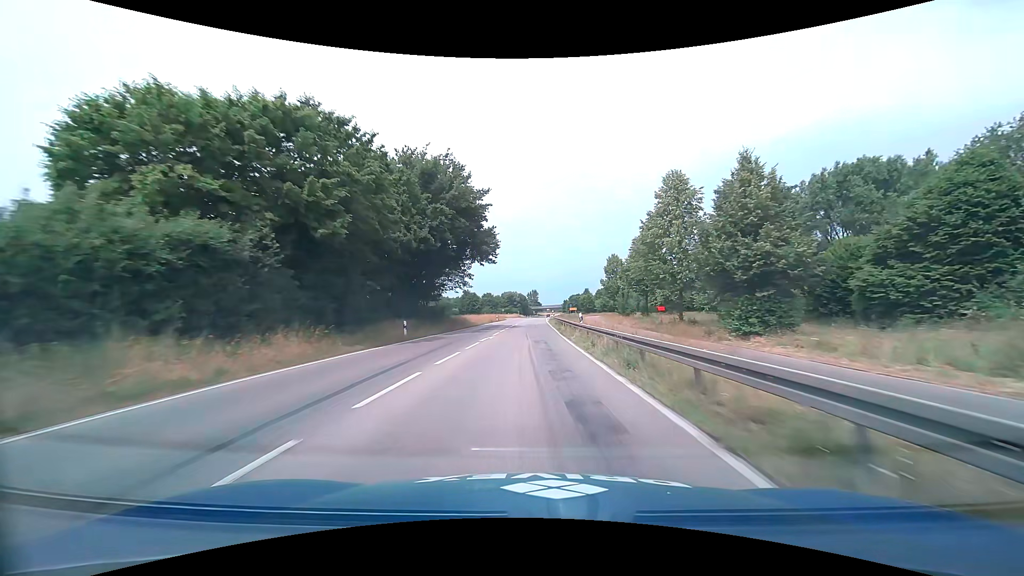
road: primary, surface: asphalt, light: Day
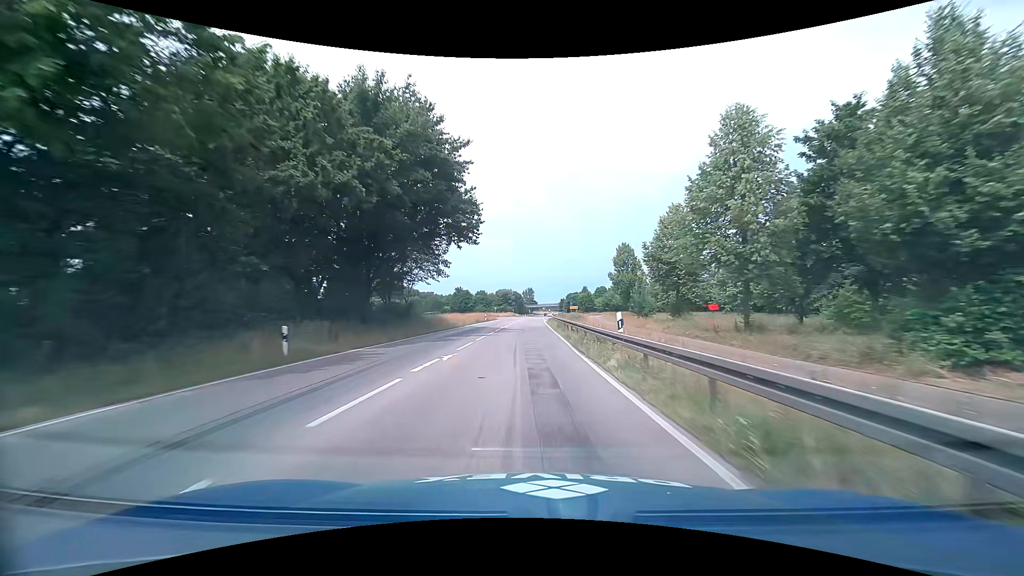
(0.0, +13.3) m; +1°
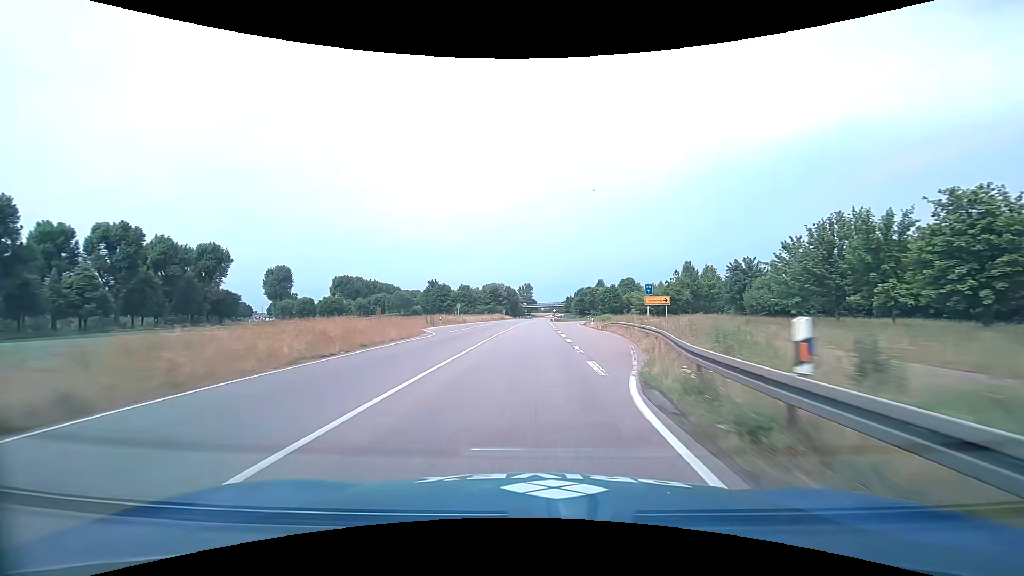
(+0.2, +65.9) m; 0°
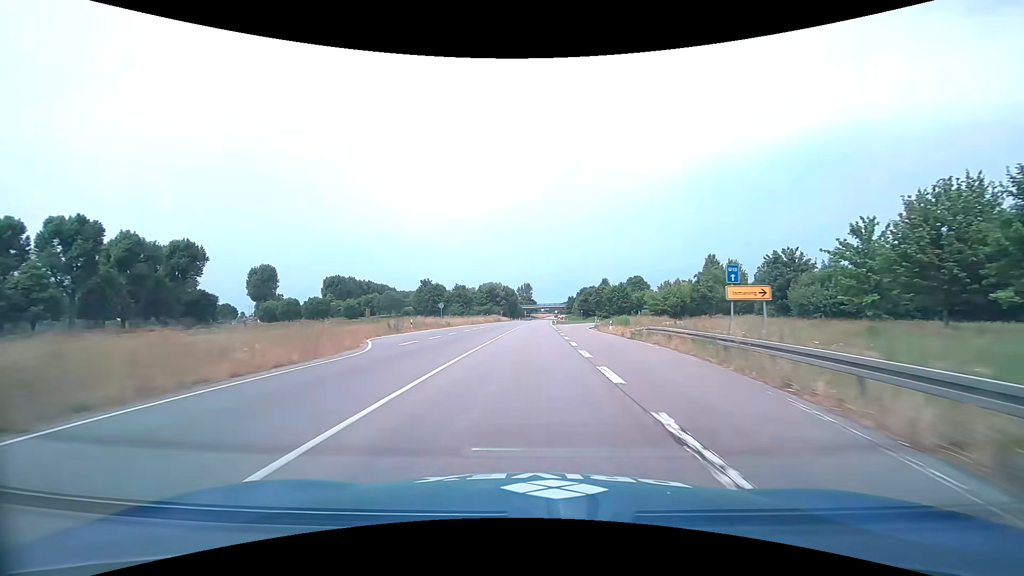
(0.0, +13.1) m; 0°
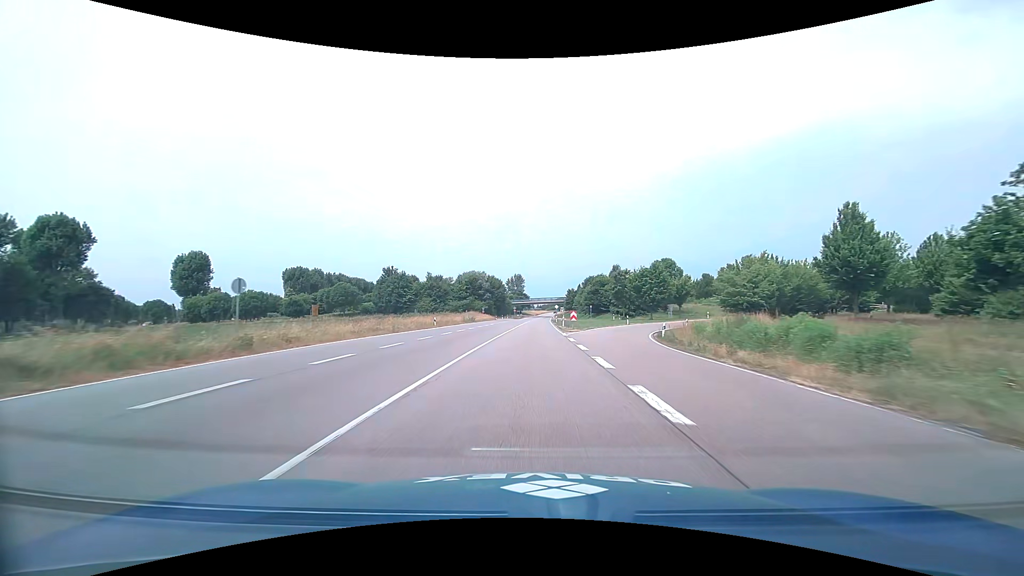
(+0.2, +39.4) m; +1°
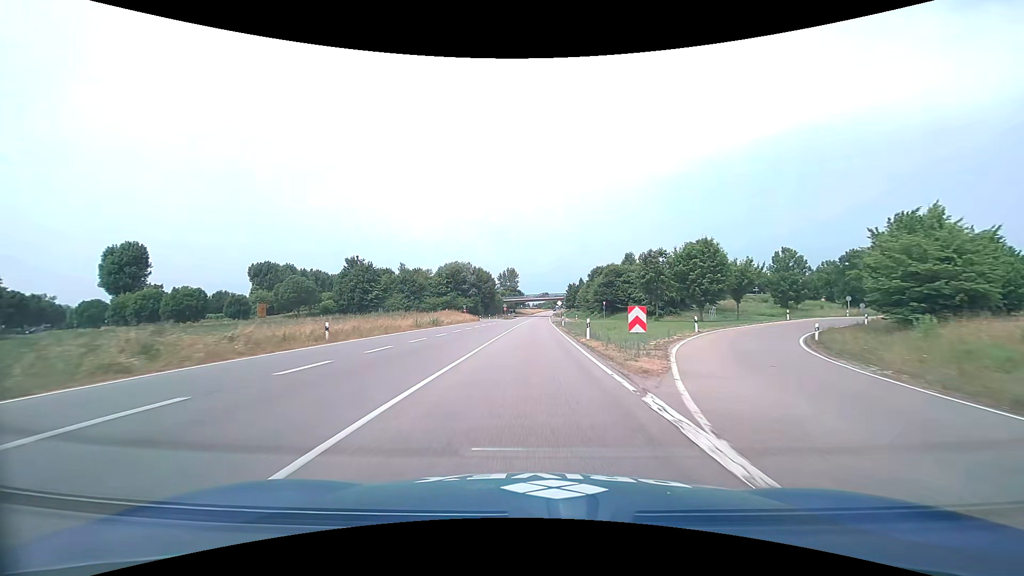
(+0.1, +26.3) m; 0°
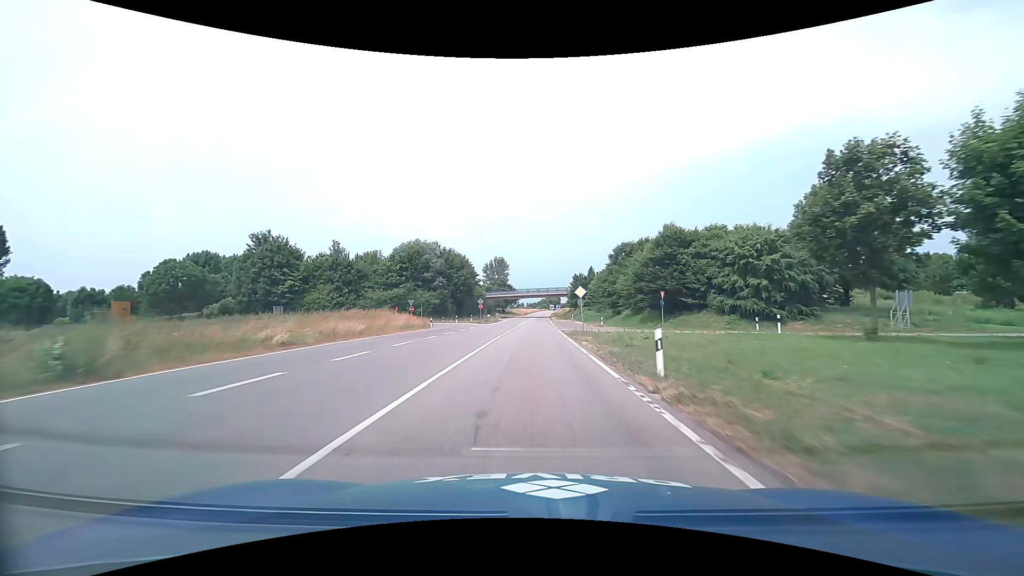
(+0.2, +39.2) m; +1°
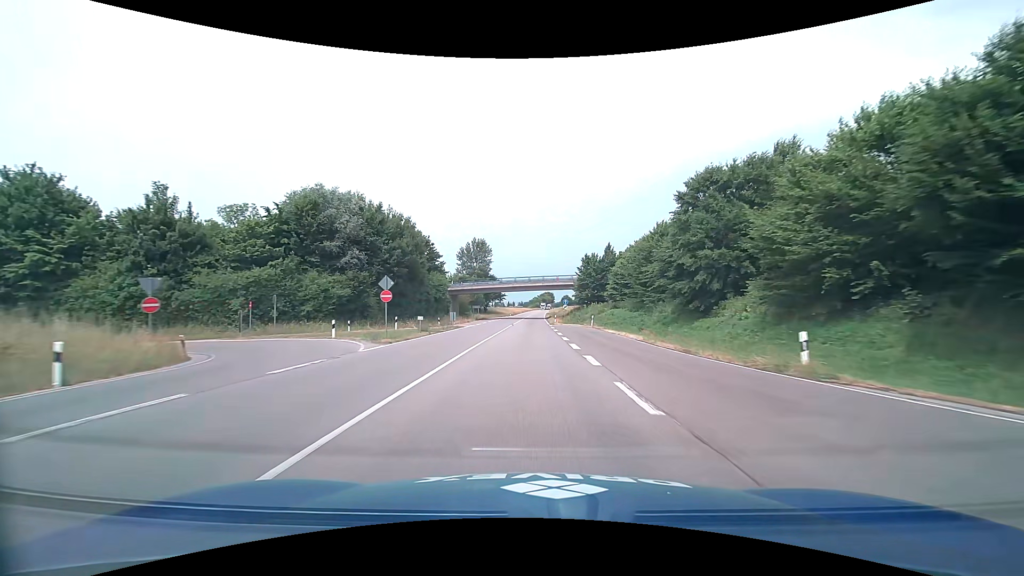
(+0.4, +39.0) m; +1°
(0, +10) (0, +20) (0, +30) (0, +40) (0, +50) (0, +60) (0, +70) (0, +80) (+1, +90) (+1, +100) m
